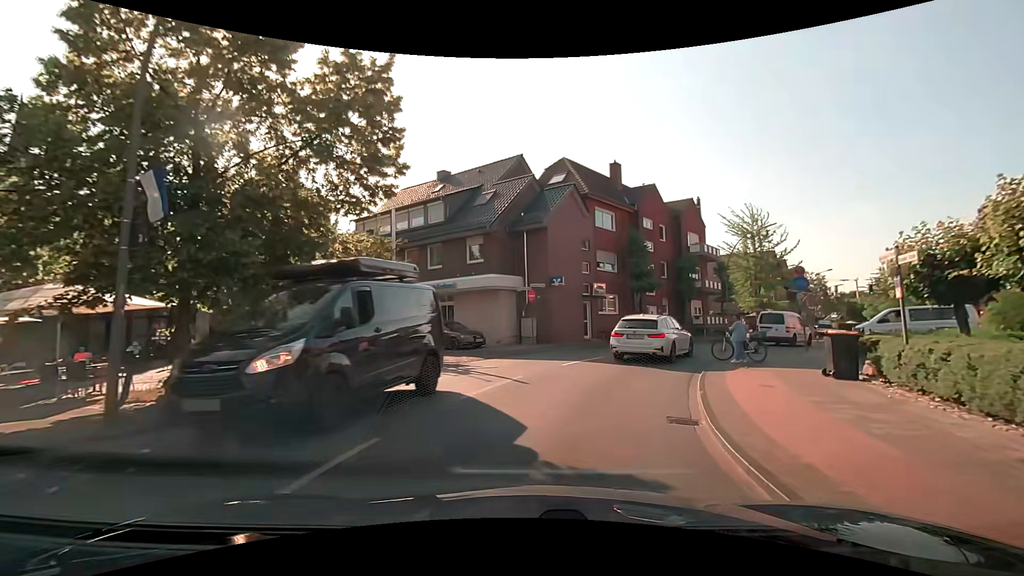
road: secondary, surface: asphalt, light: Day
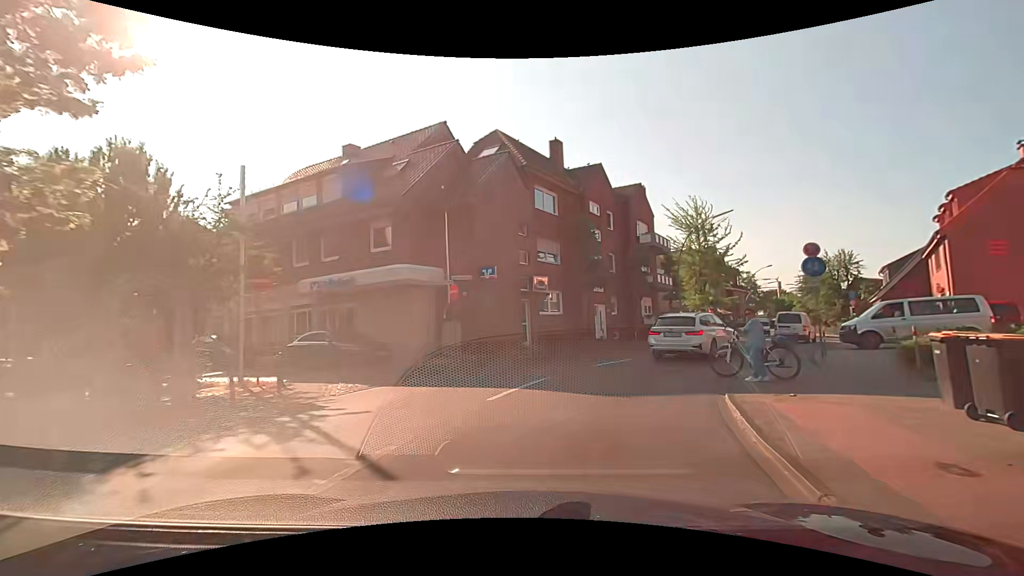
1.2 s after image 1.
(+0.5, +6.2) m; +9°
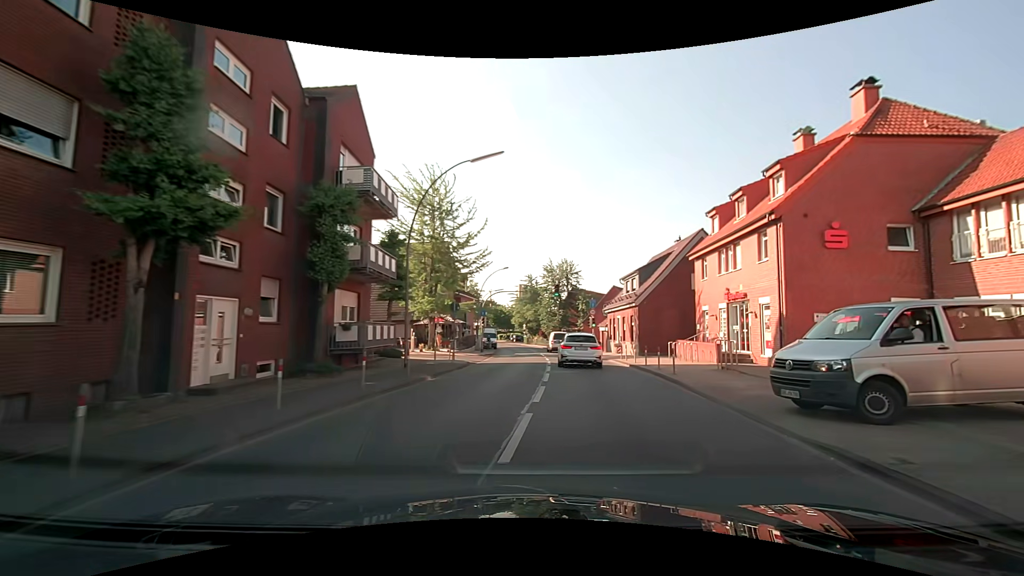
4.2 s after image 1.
(+3.6, +16.9) m; +30°
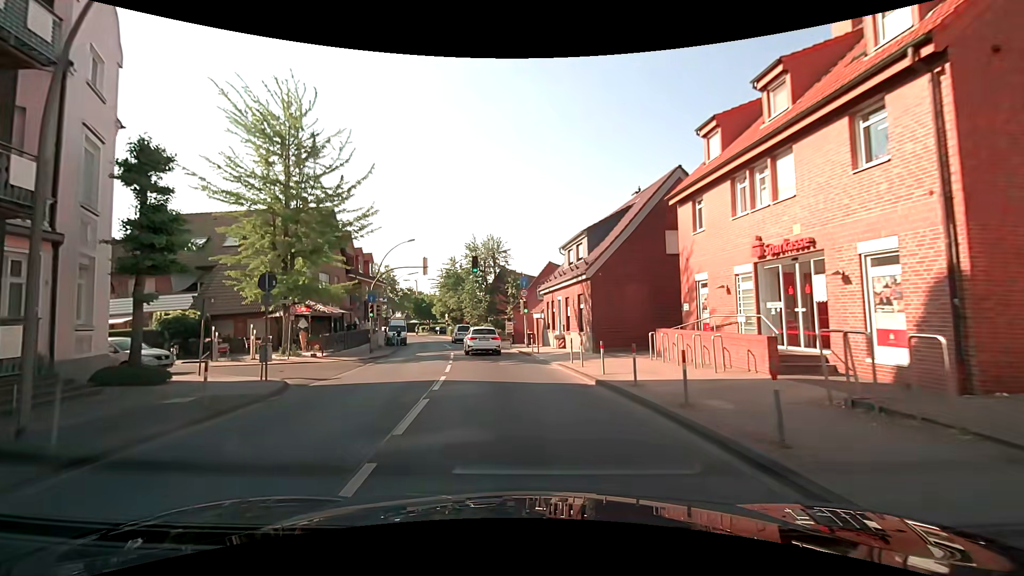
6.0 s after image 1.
(+1.7, +12.1) m; +10°
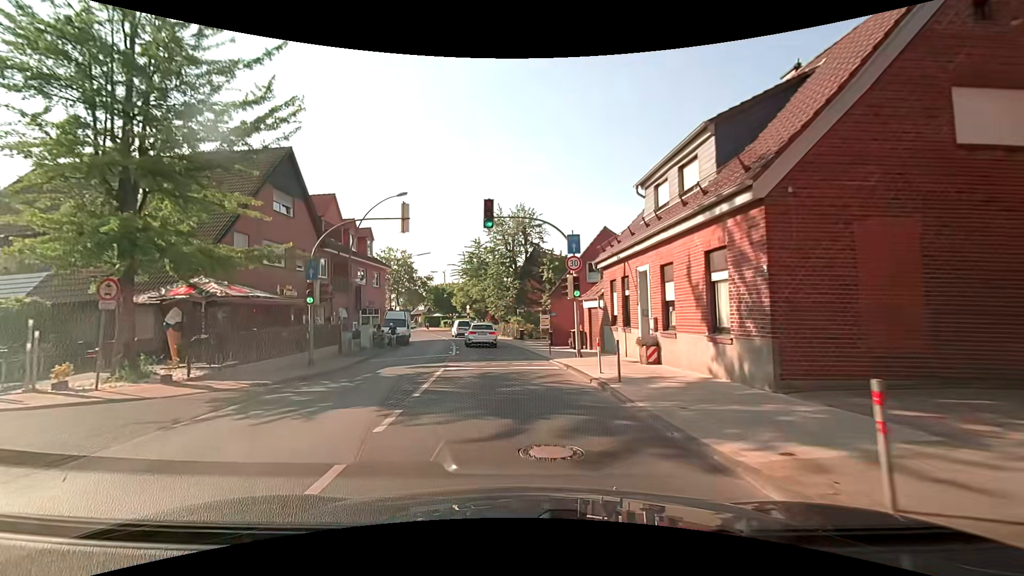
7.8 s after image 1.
(-0.7, +13.8) m; -5°
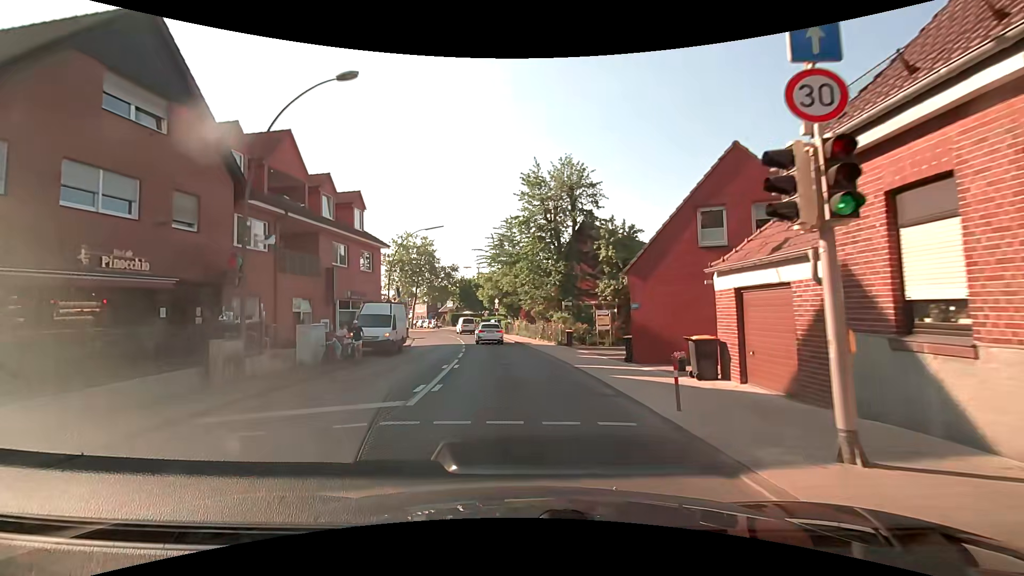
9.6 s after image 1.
(-0.4, +14.0) m; -5°
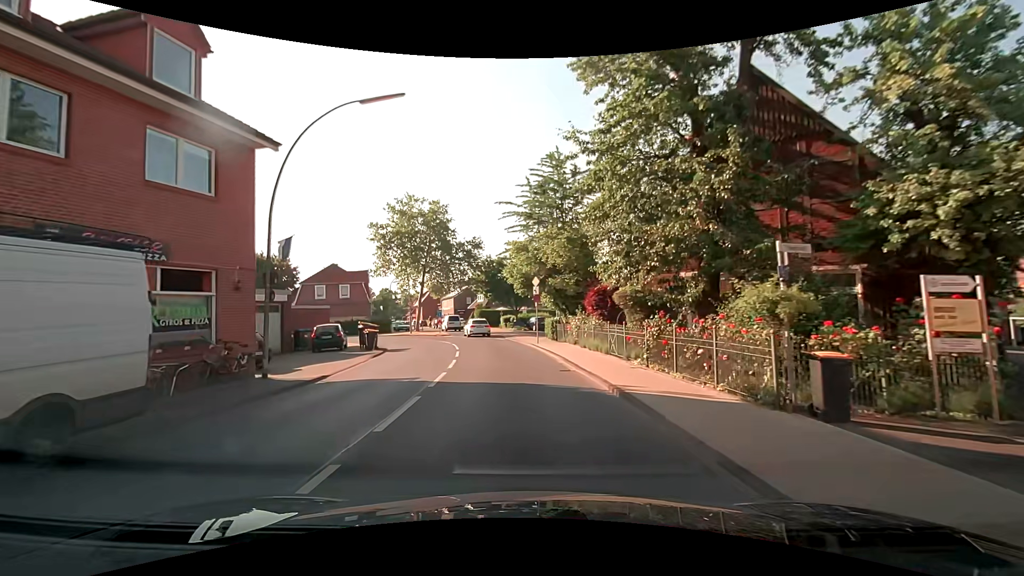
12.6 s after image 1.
(-0.5, +22.6) m; -4°
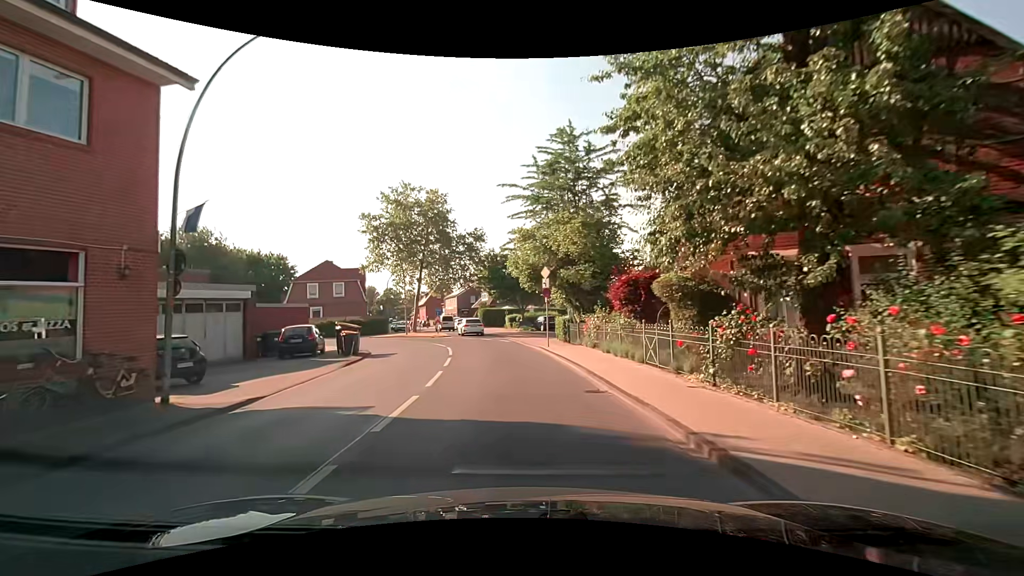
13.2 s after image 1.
(0.0, +4.5) m; 0°
(0, +10) (-1, +20) (-2, +30) (-4, +40) (-6, +49) (-9, +59) (-13, +68) (-16, +78) (-19, +88) (-22, +97) m
